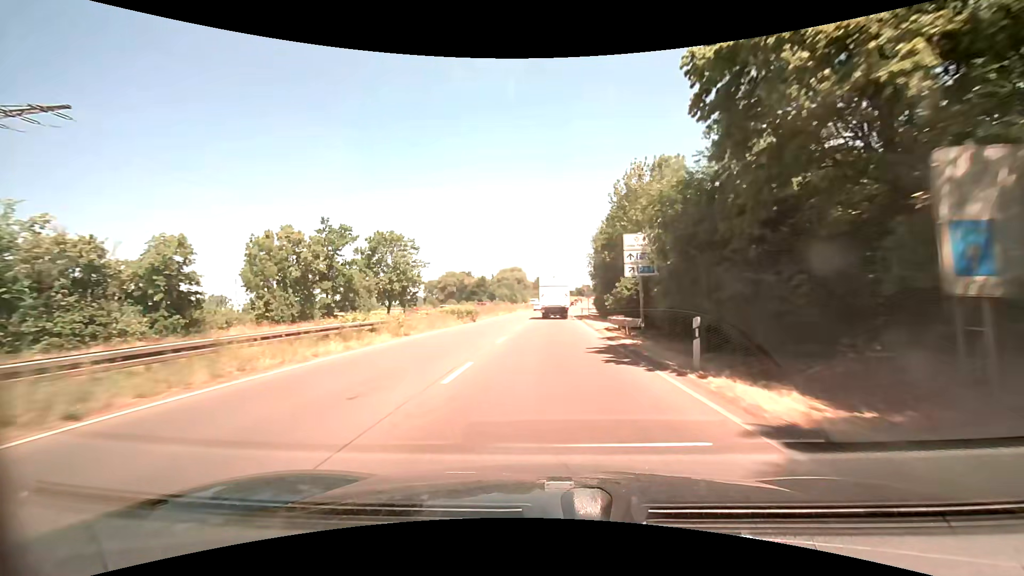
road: trunk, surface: asphalt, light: Day
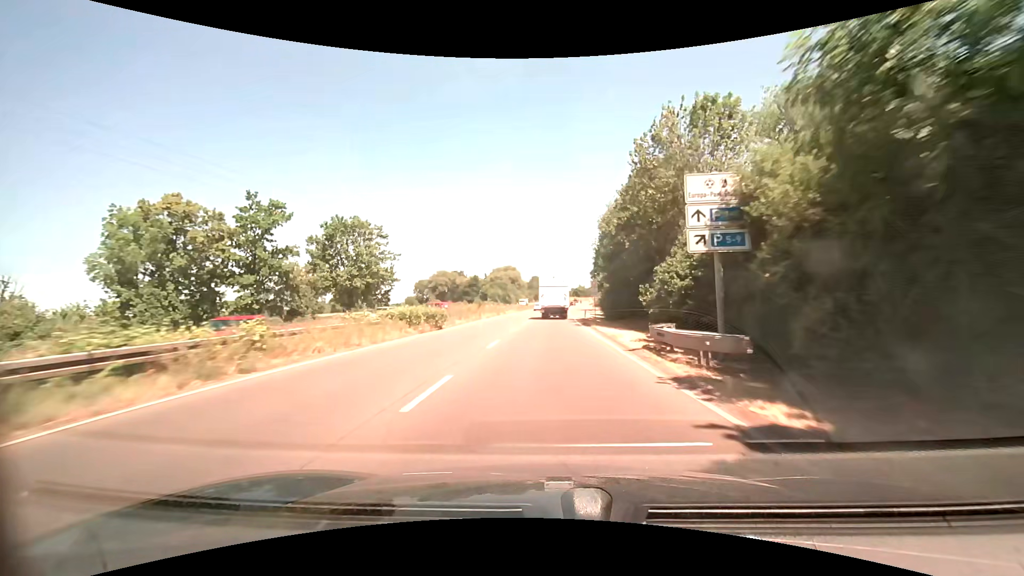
(0.0, +11.3) m; 0°
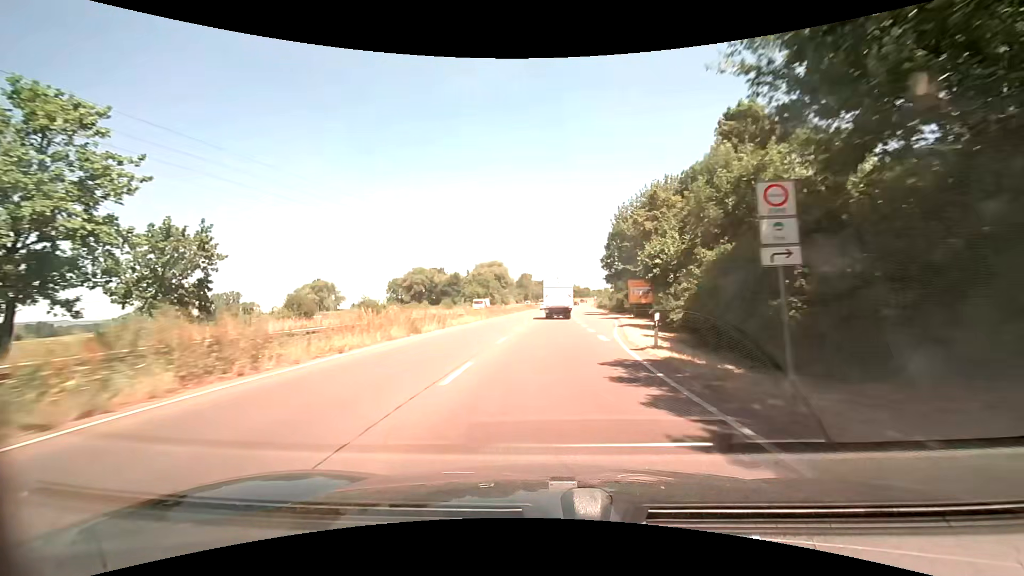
(+0.3, +34.0) m; +1°
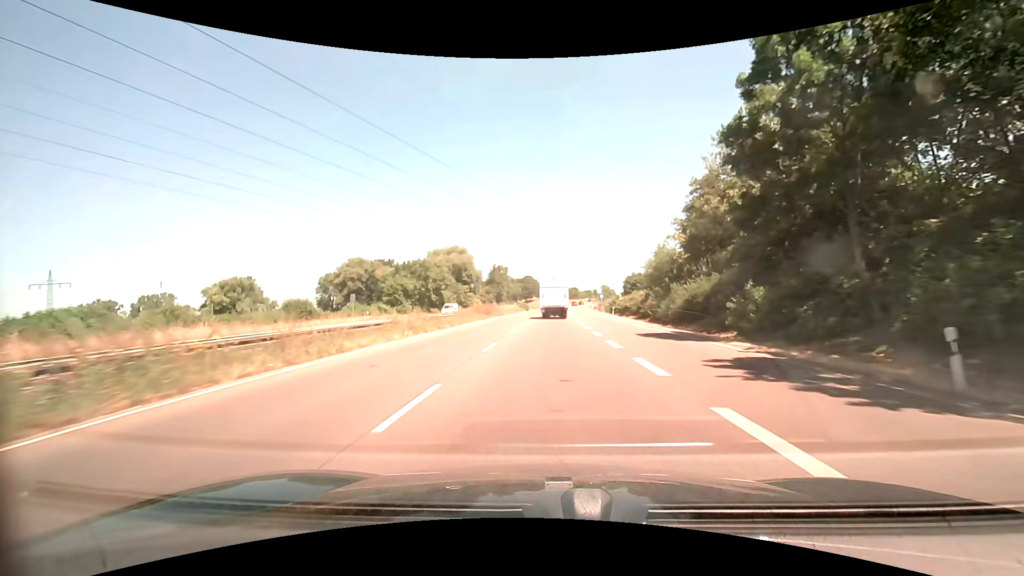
(+1.1, +57.2) m; +2°
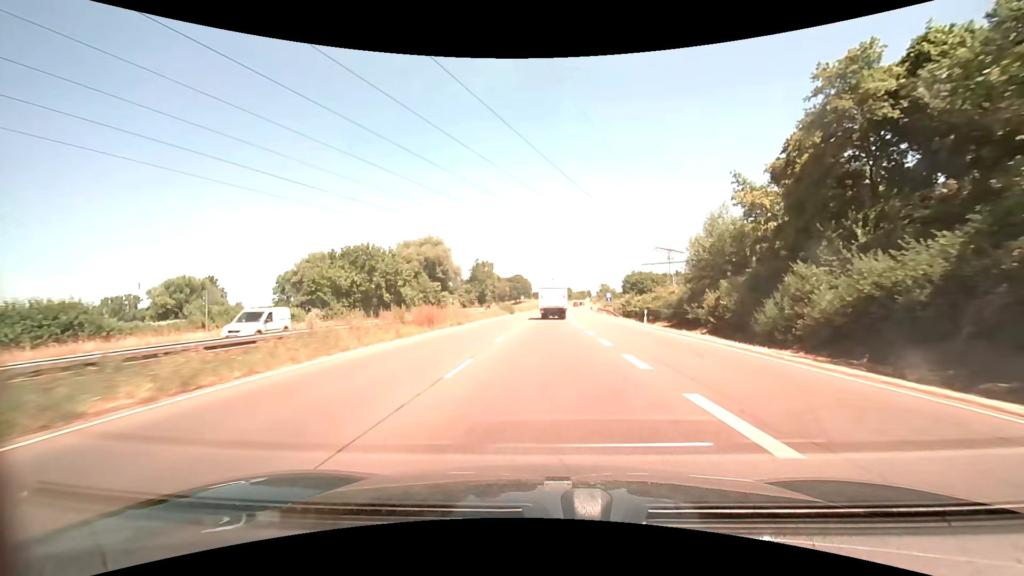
(+0.2, +23.0) m; +1°
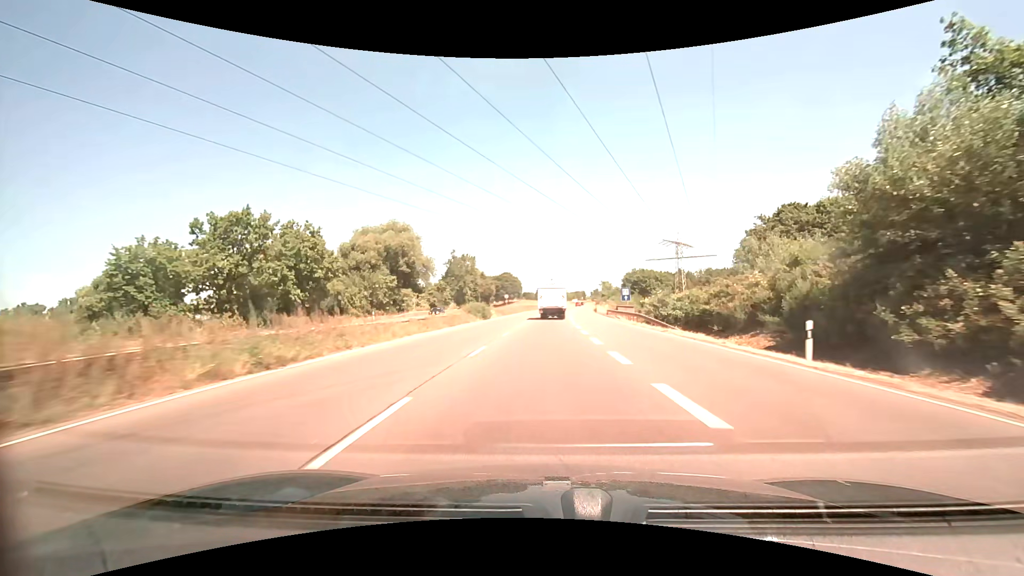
(+0.2, +23.1) m; +1°
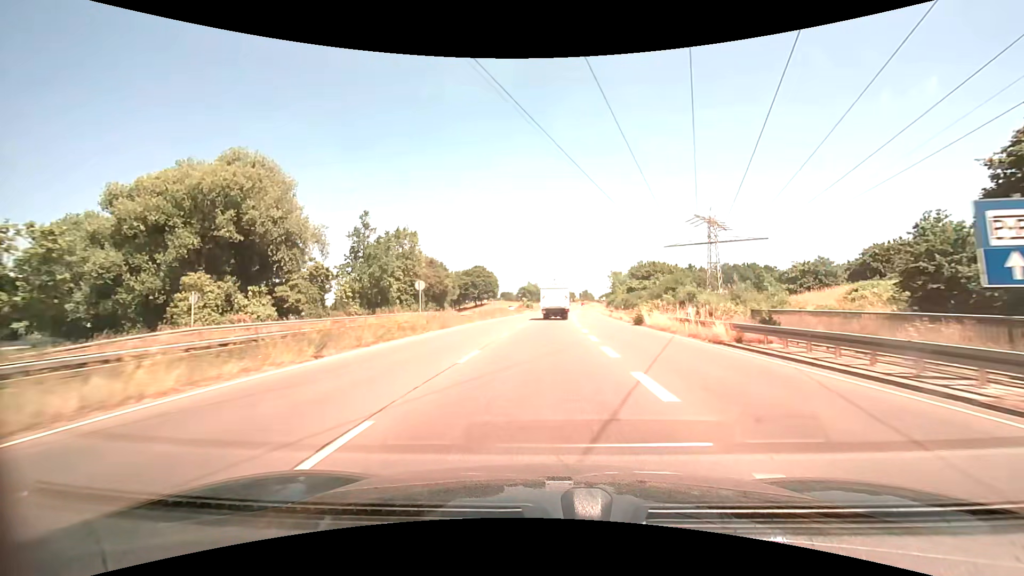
(+0.7, +46.5) m; +2°
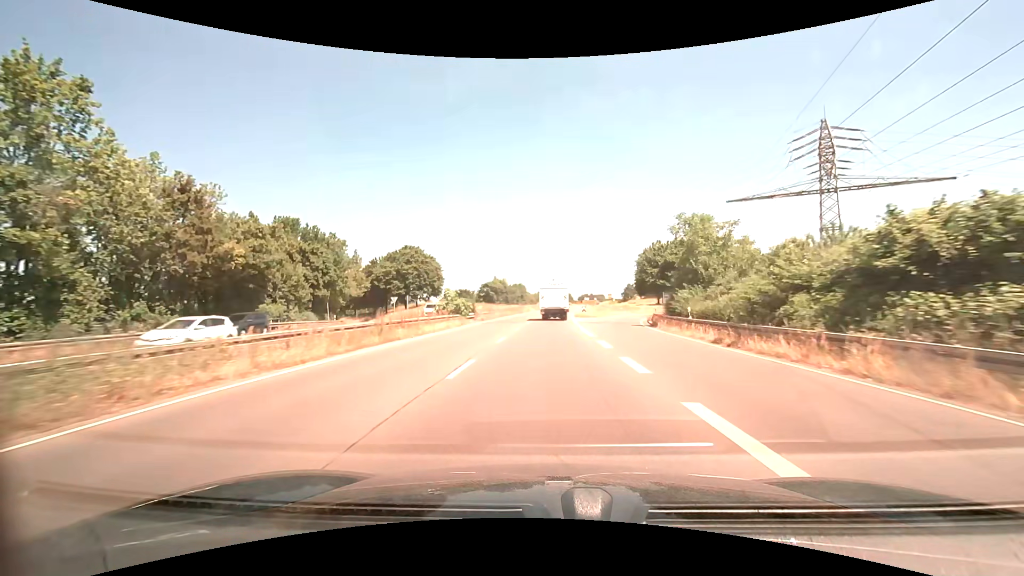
(+1.3, +57.7) m; +3°
(0, +10) (0, +20) (+1, +30) (+1, +40) (+1, +50) (+2, +60) (+2, +70) (+3, +80) (+4, +90) (+4, +100) m
